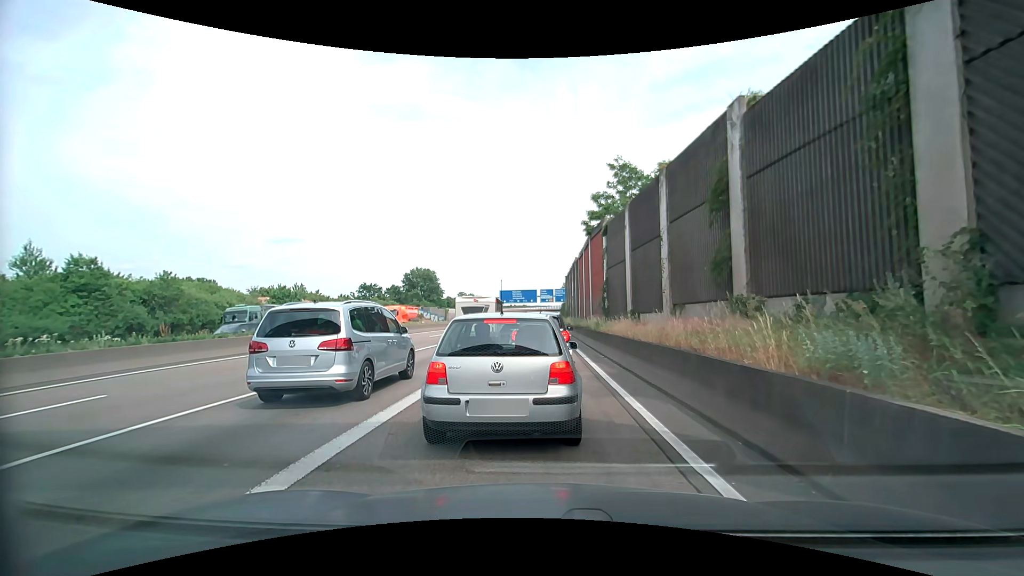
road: motorway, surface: asphalt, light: Day
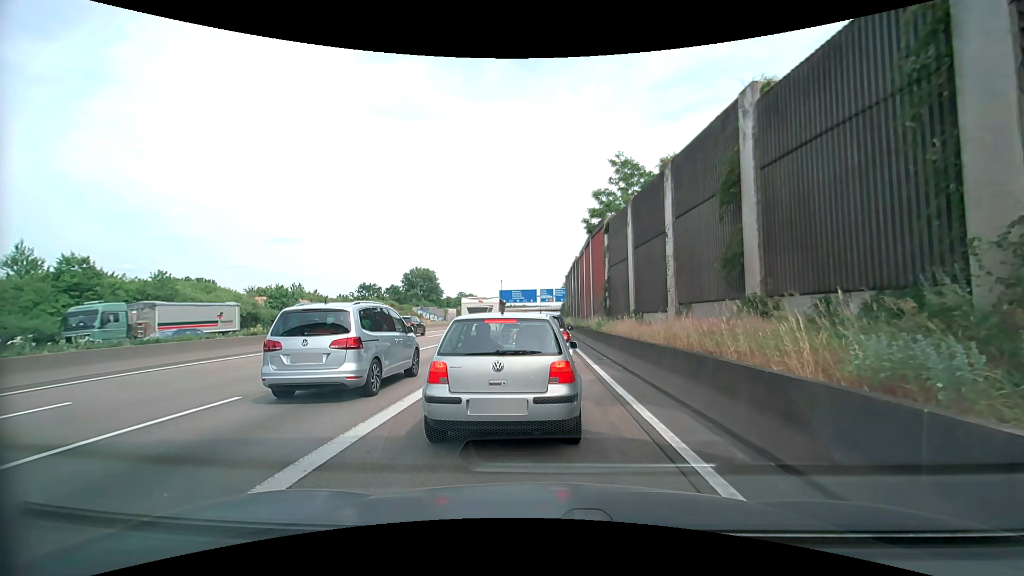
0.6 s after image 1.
(0.0, +0.8) m; 0°
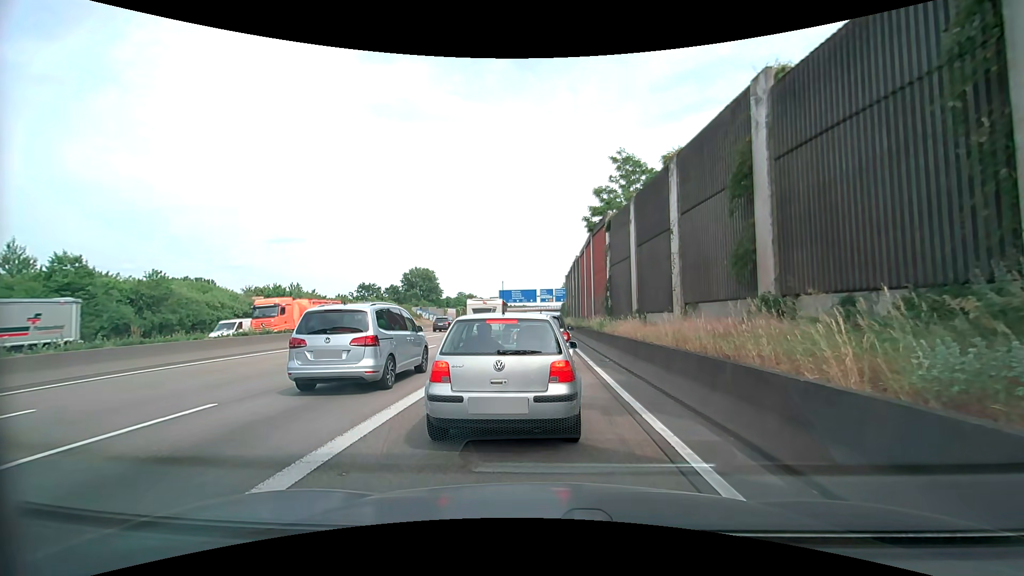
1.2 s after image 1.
(0.0, +0.7) m; 0°
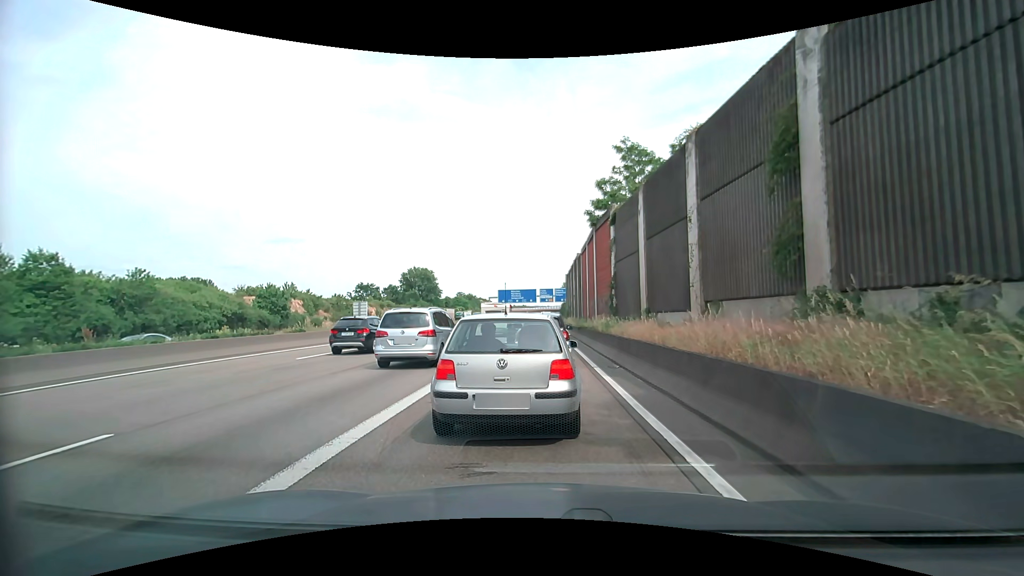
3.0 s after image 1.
(0.0, +2.1) m; 0°
